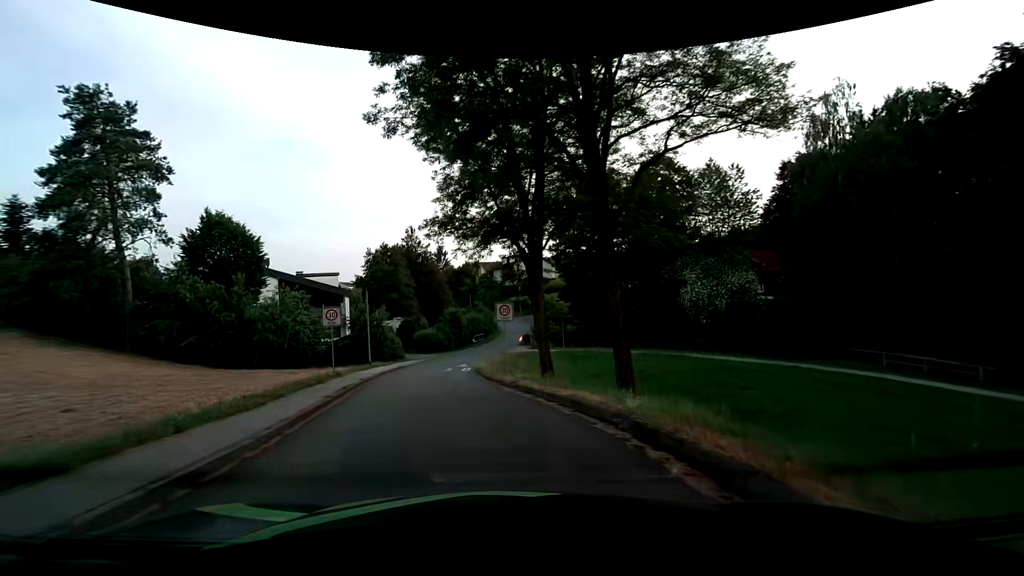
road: residential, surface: asphalt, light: Day
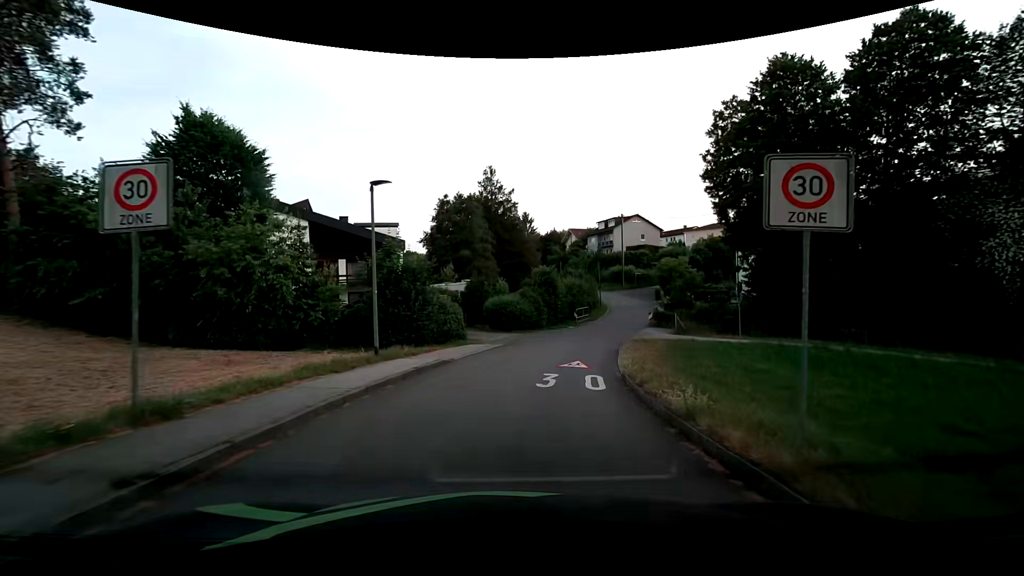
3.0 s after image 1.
(-2.4, +18.1) m; -10°
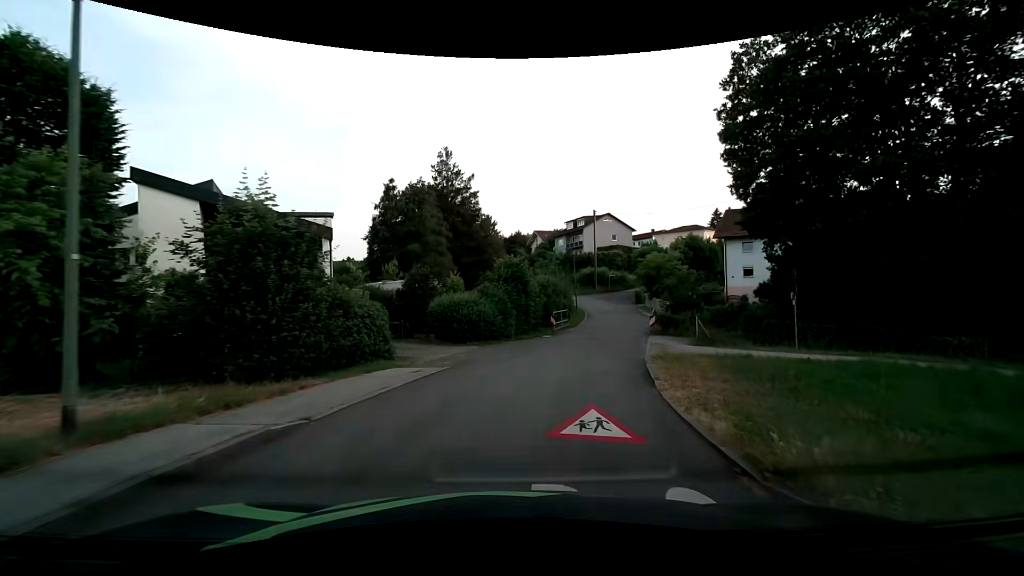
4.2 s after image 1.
(+0.3, +8.8) m; +4°
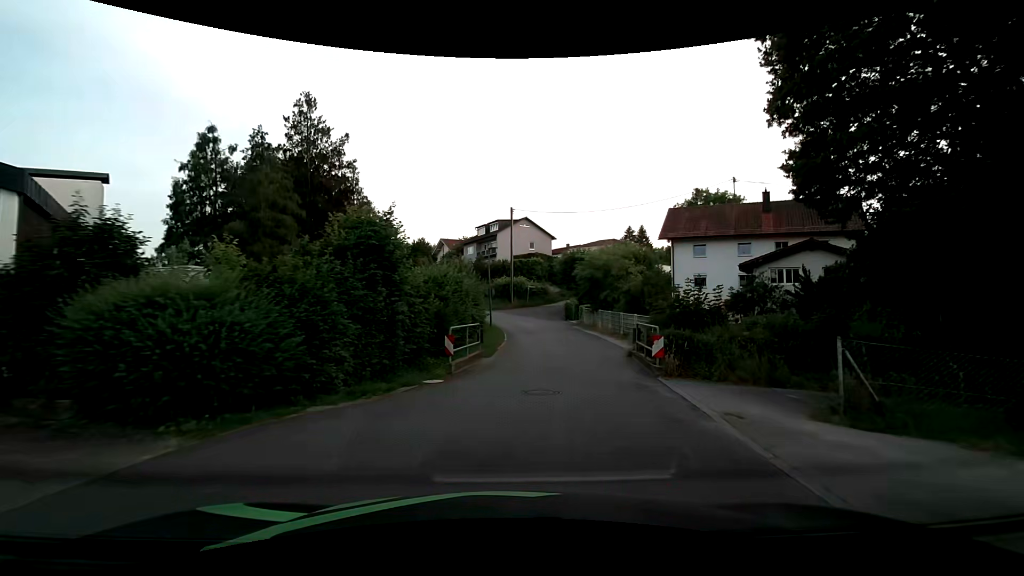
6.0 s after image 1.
(+1.2, +13.9) m; +10°
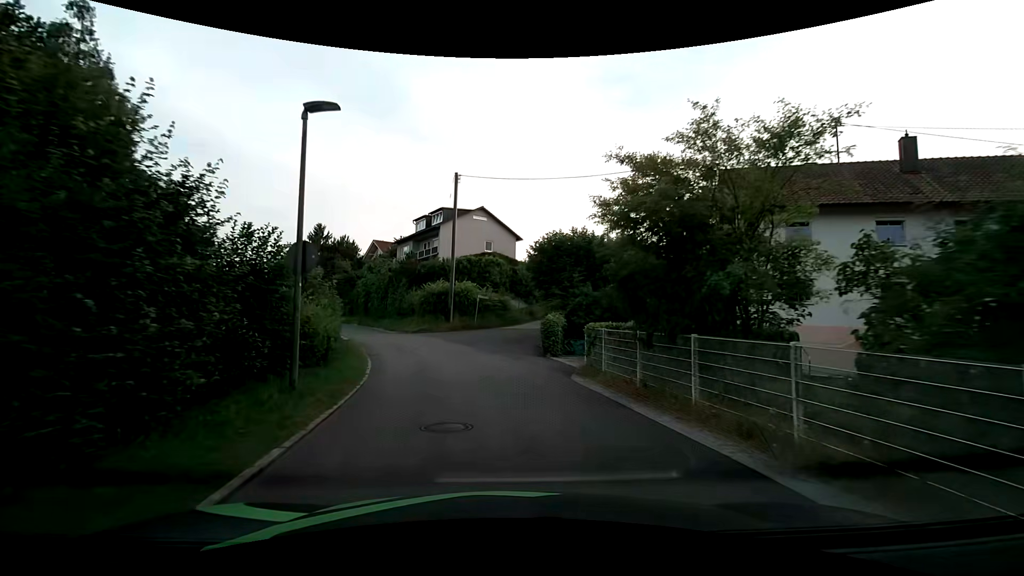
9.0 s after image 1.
(+1.7, +22.0) m; +5°
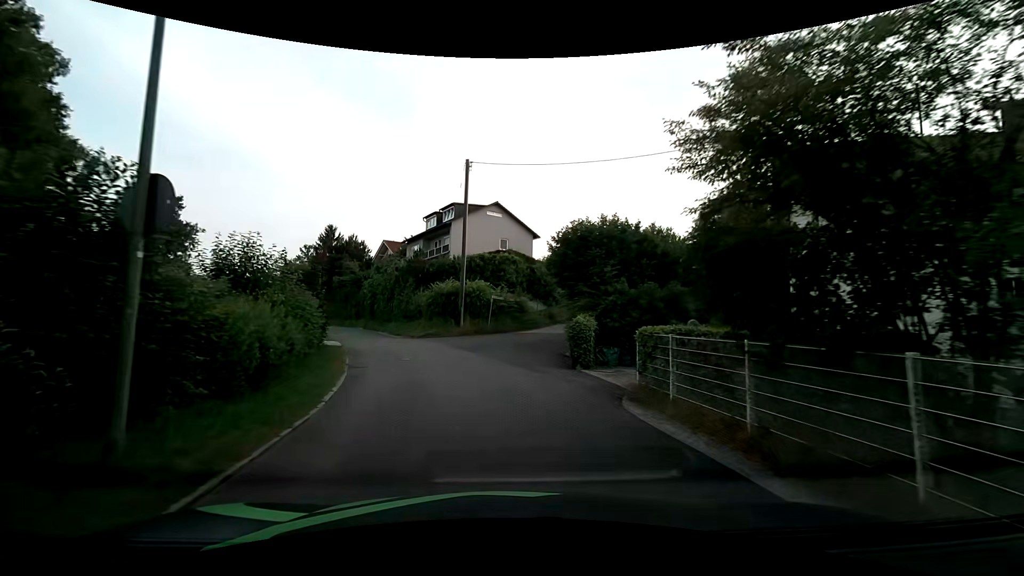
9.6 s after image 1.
(0.0, +4.1) m; -2°
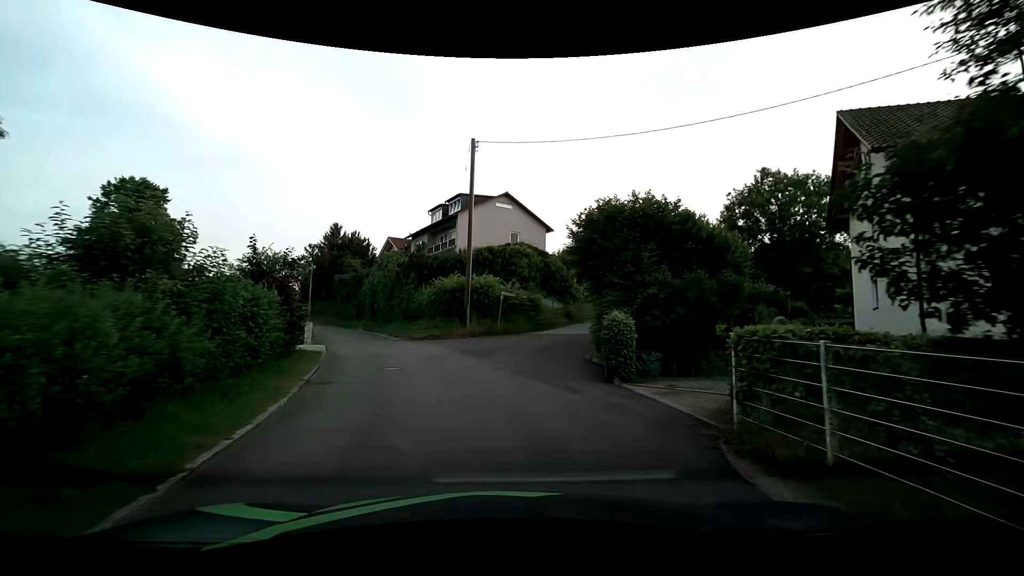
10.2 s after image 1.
(0.0, +4.0) m; -1°
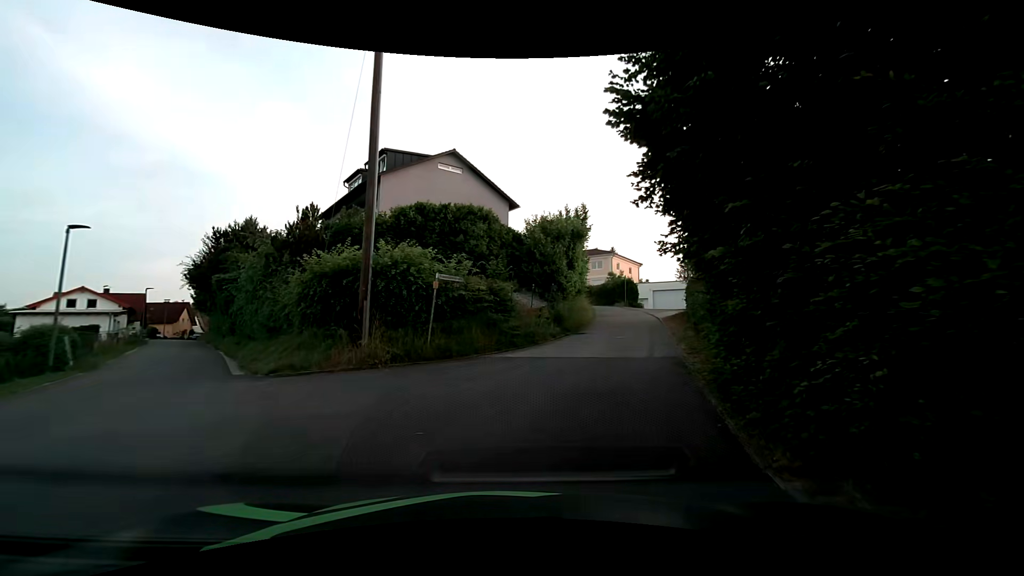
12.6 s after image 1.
(+0.2, +14.8) m; +5°
(+1, +10) (+4, +19) (+7, +29) (+8, +39) (+7, +49) (+6, +59) (+3, +69) (0, +78) (-4, +87) (-7, +97) m
